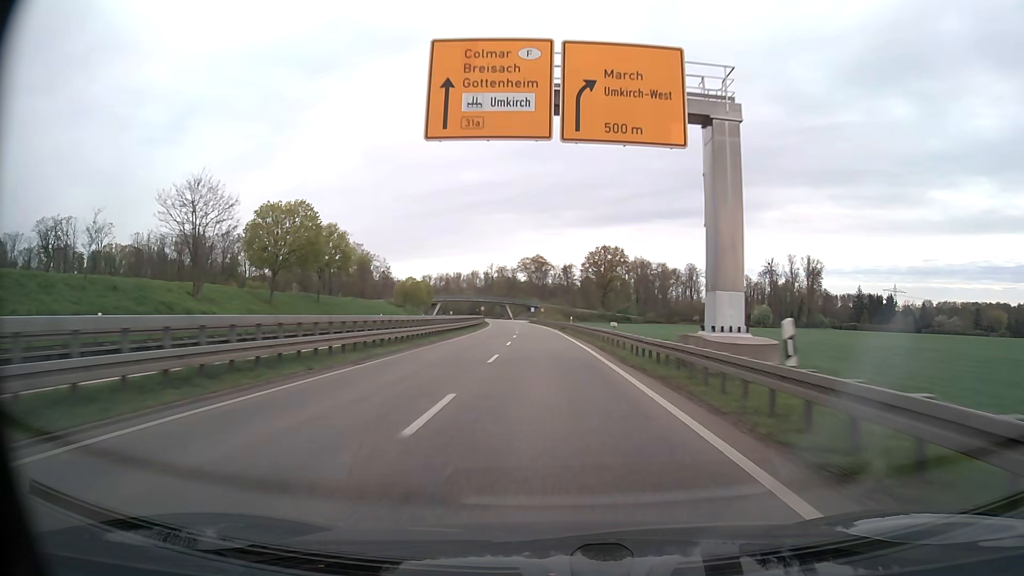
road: trunk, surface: asphalt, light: Day
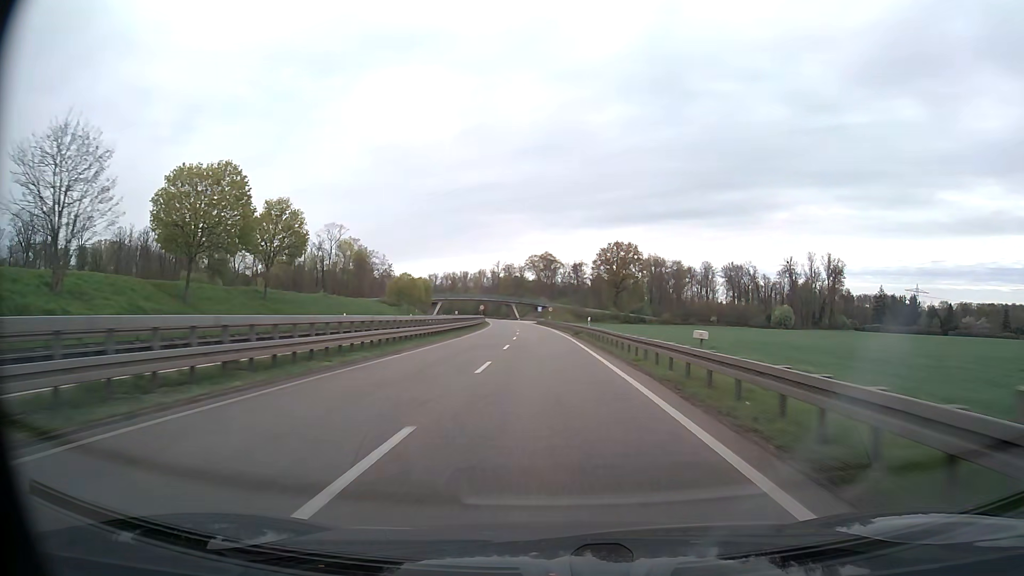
(-0.1, +15.2) m; -1°
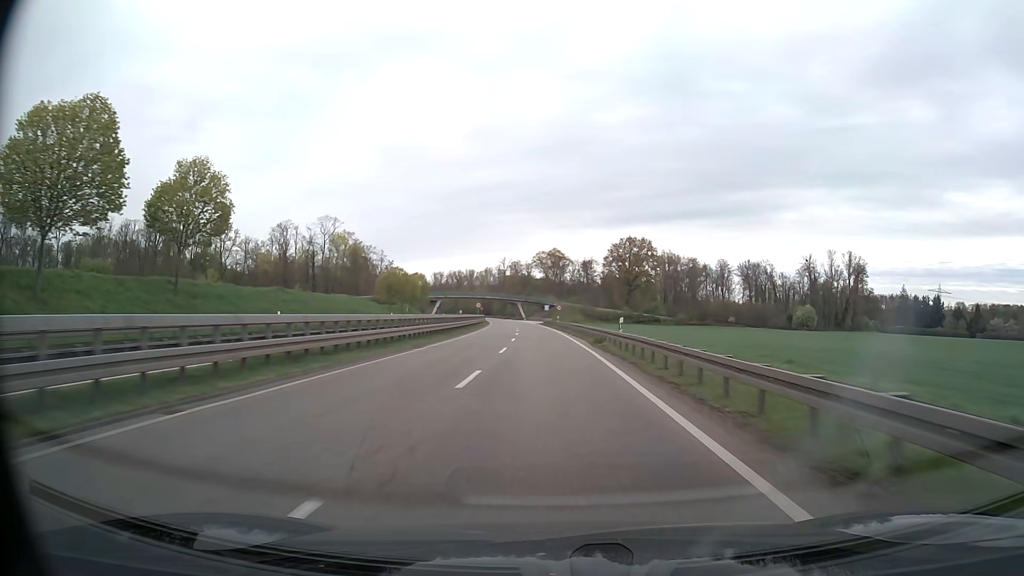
(-0.1, +15.1) m; -1°
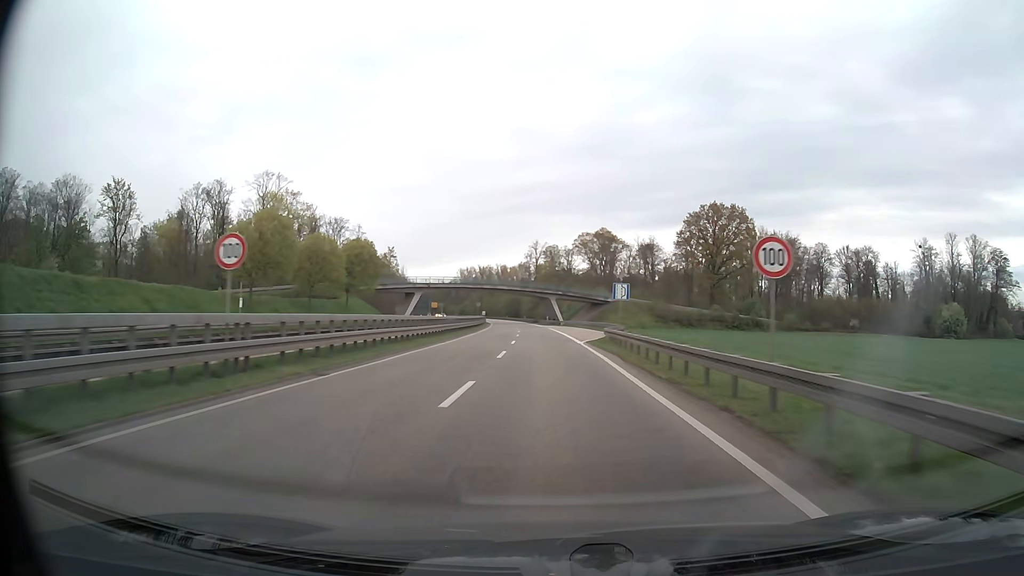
(-2.3, +74.1) m; -3°
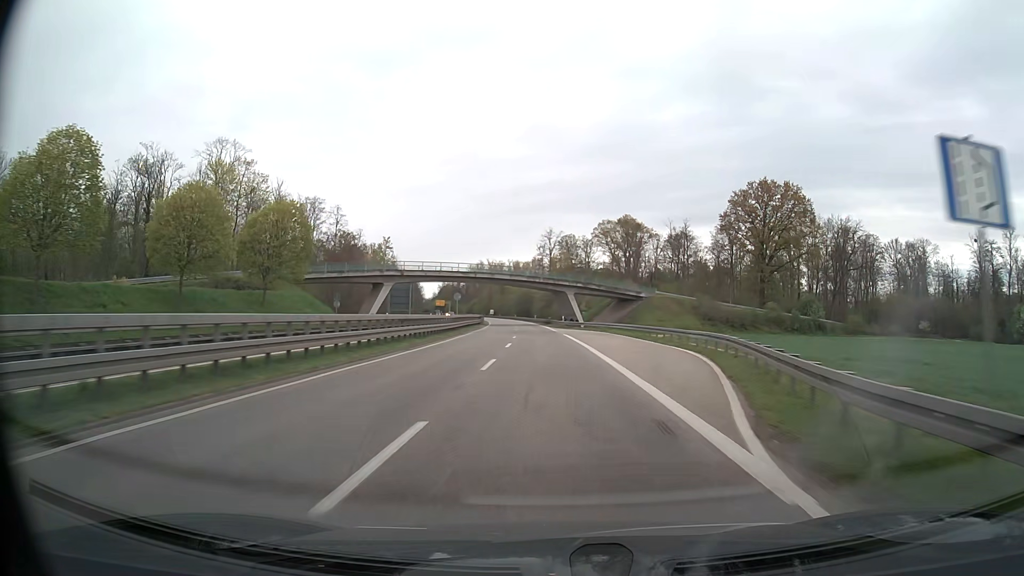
(-0.3, +29.0) m; -1°
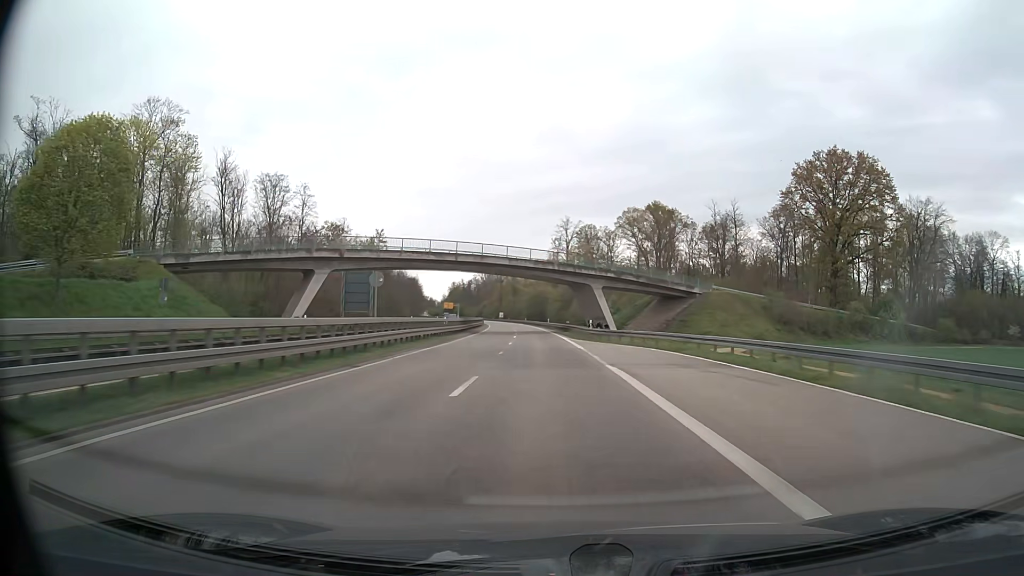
(-0.3, +28.7) m; -1°
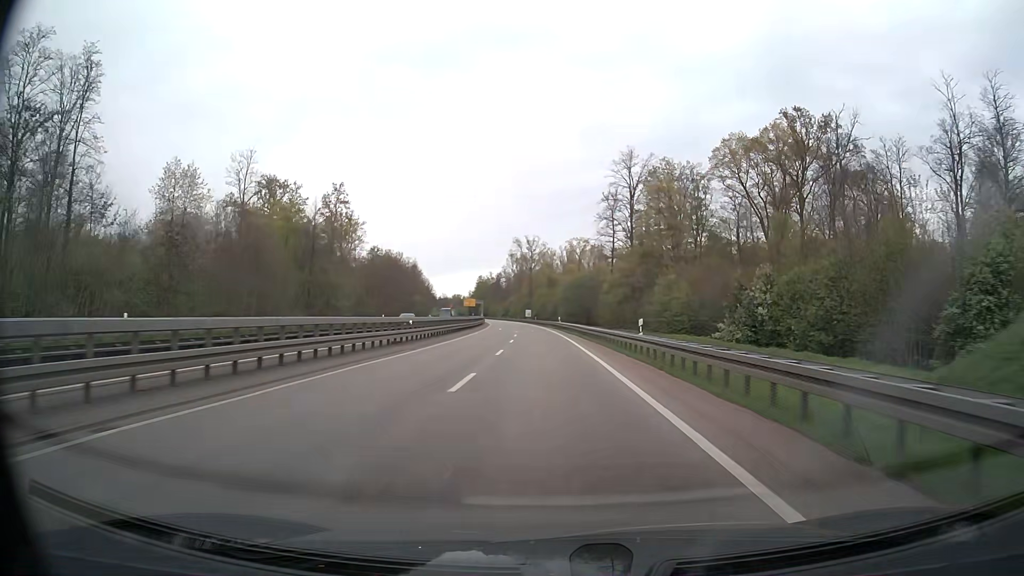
(-2.2, +70.8) m; -4°
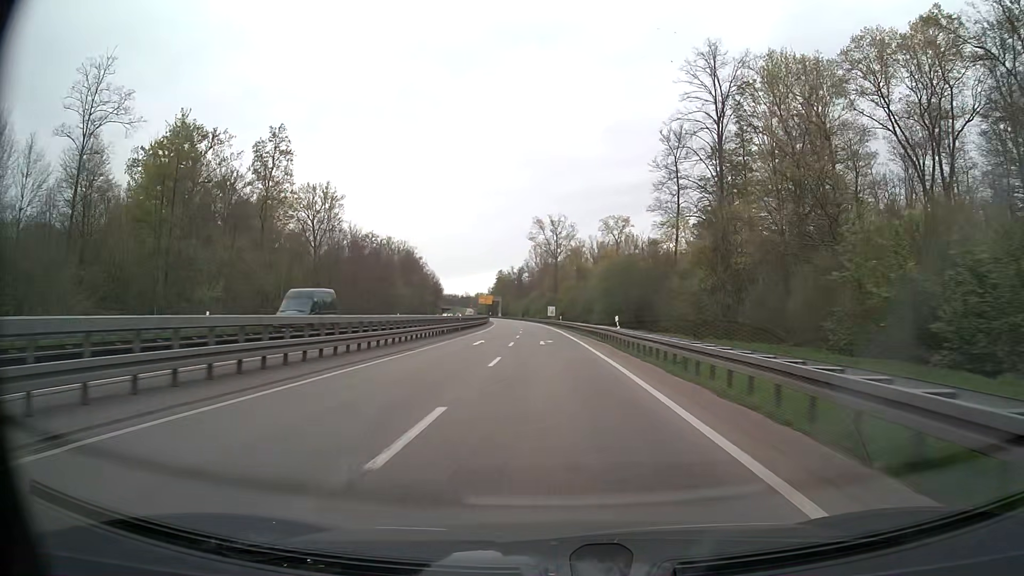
(-0.8, +41.9) m; -2°
(0, +10) (0, +20) (0, +30) (0, +40) (-1, +50) (-1, +60) (-1, +70) (-2, +80) (-3, +90) (-3, +100) m
